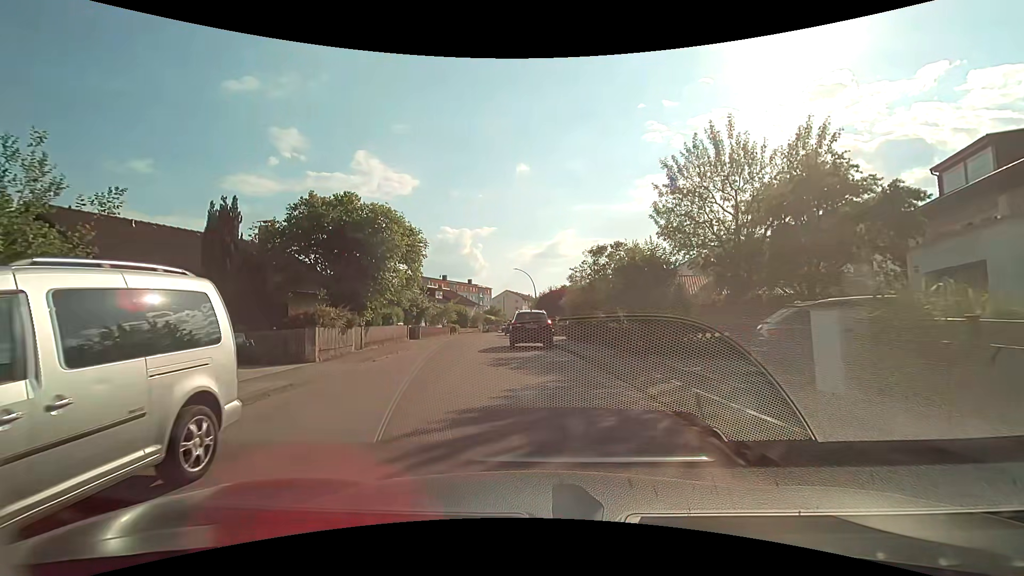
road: residential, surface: asphalt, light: Day
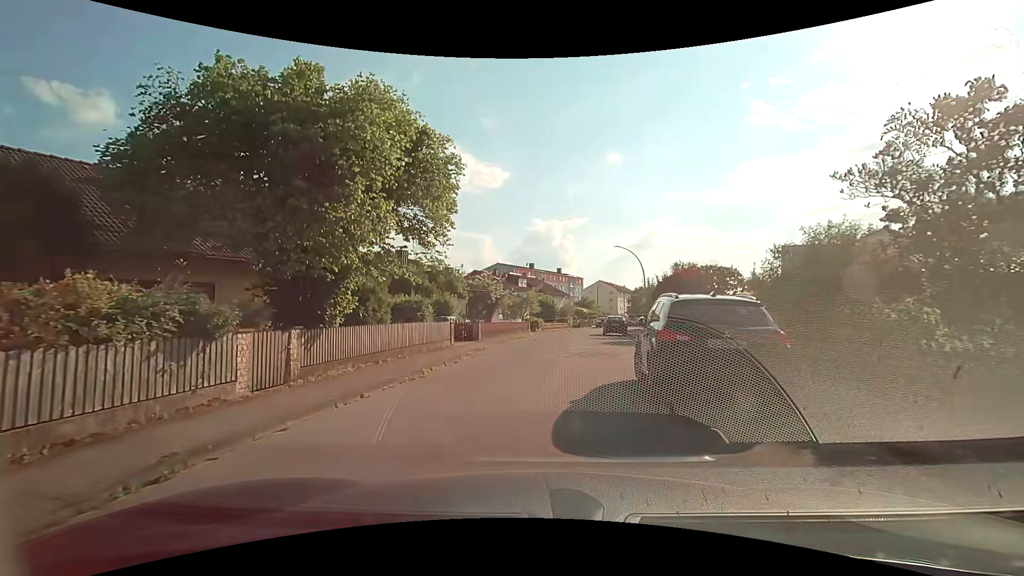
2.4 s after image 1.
(-1.1, +13.4) m; -11°
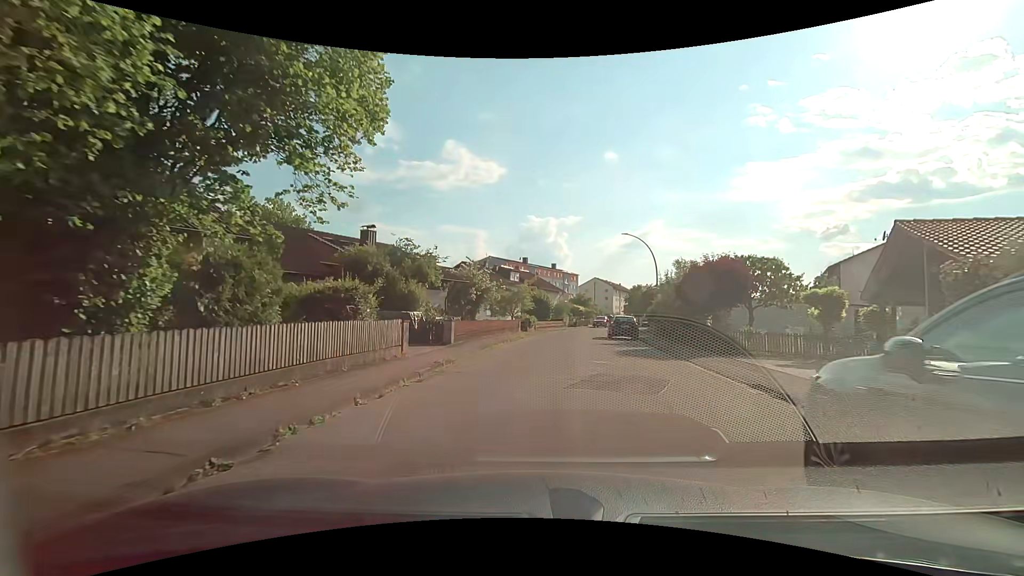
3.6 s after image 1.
(0.0, +6.7) m; +1°
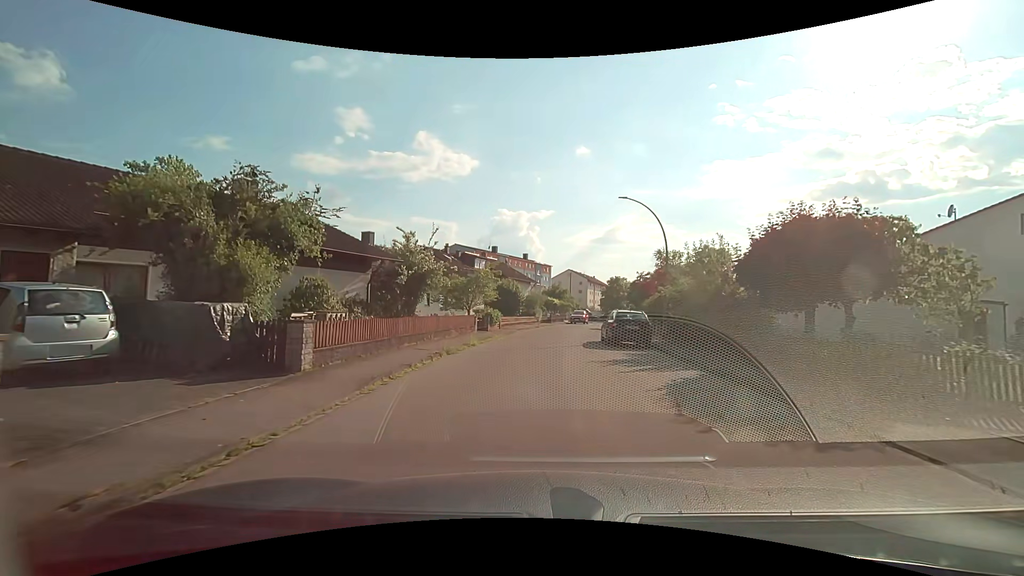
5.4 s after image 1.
(+0.4, +10.8) m; +2°
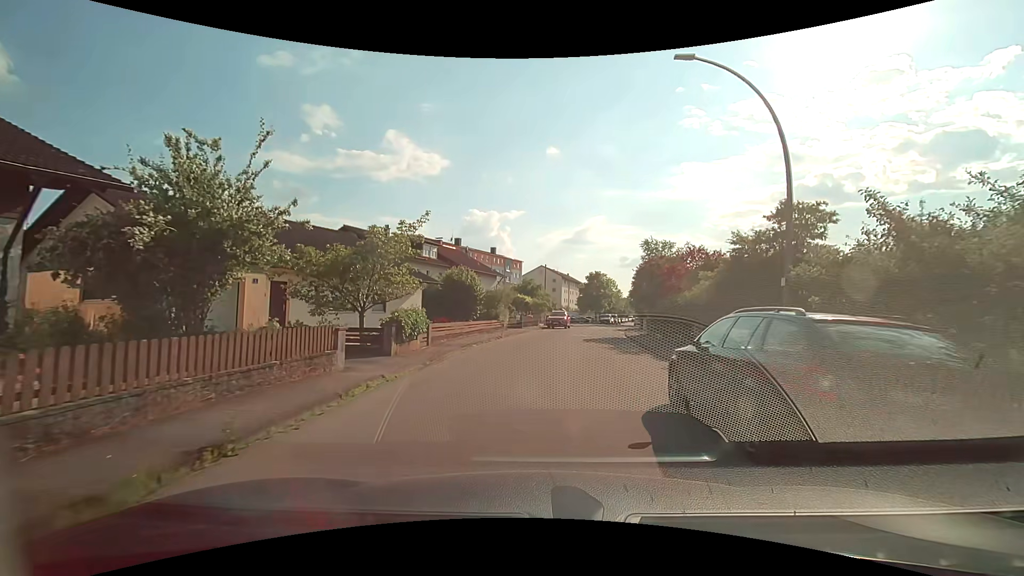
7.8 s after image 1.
(+0.7, +15.5) m; +4°
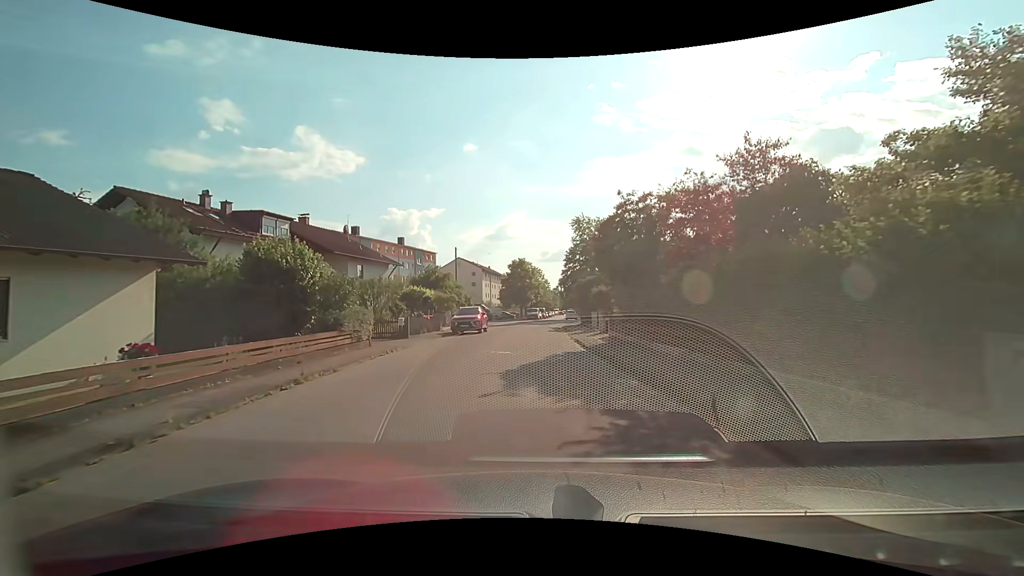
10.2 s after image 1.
(+1.3, +15.9) m; +9°
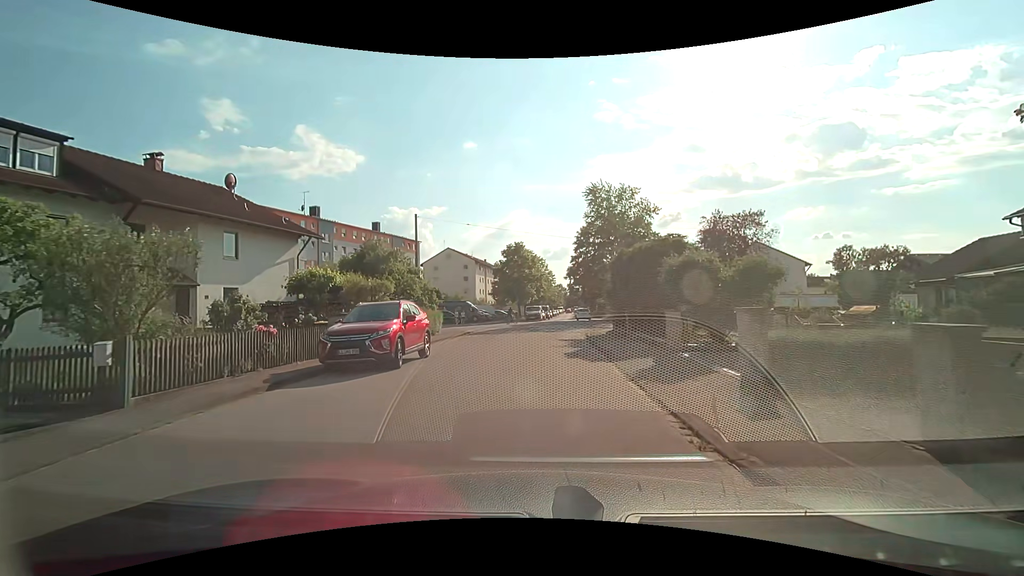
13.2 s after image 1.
(-0.2, +18.2) m; -1°
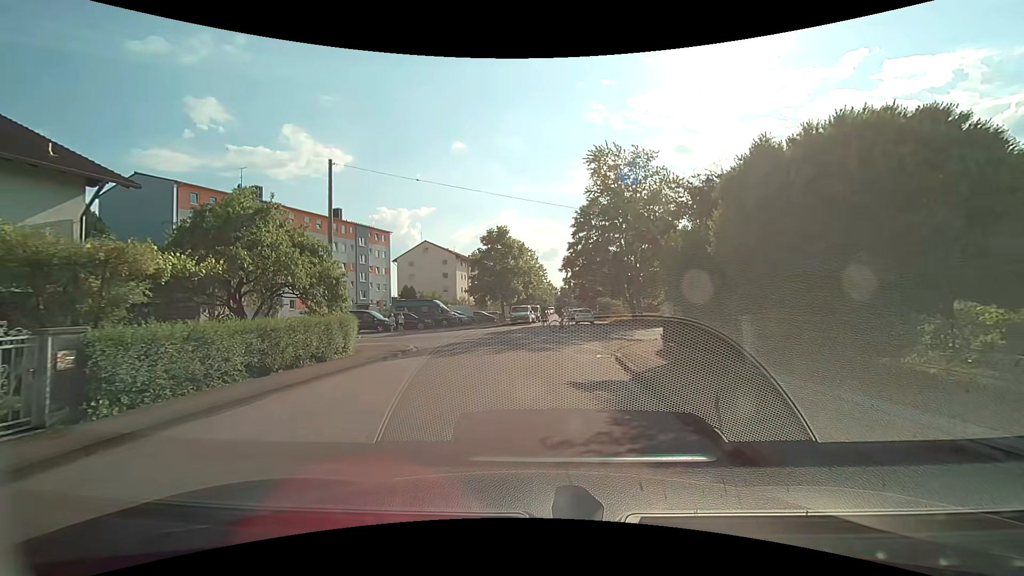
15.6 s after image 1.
(+0.3, +13.1) m; +2°
(0, +10) (+1, +20) (+1, +30) (-7, +36) (-17, +36) (-27, +37) (-37, +37) (-47, +38) (-57, +39) (-66, +39) m
